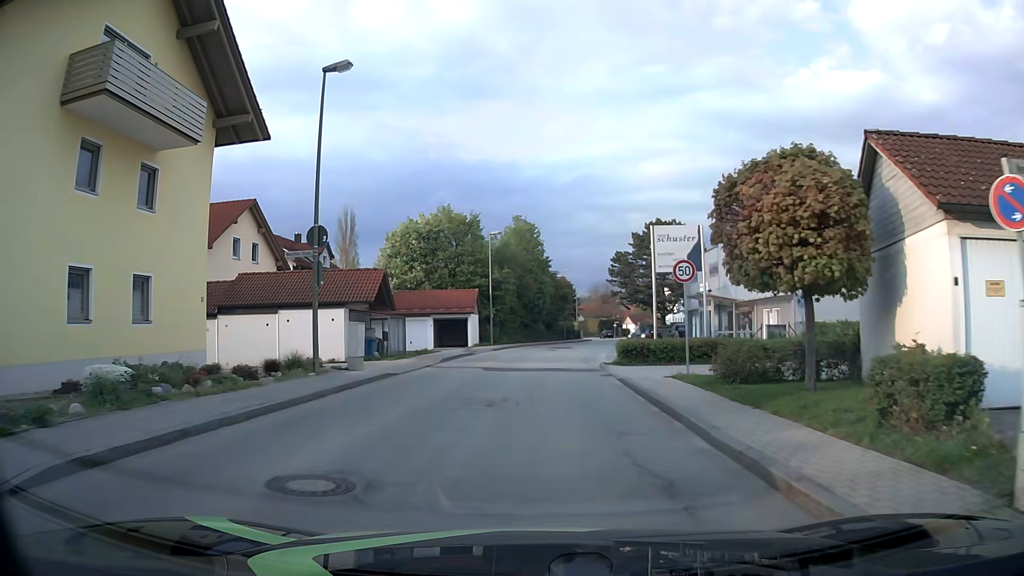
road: unclassified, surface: asphalt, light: Day
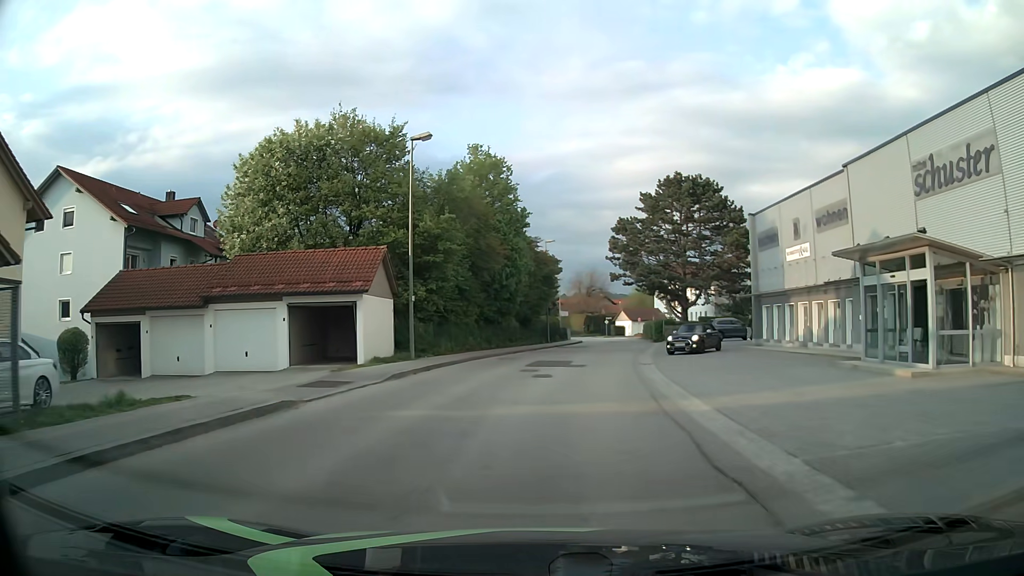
(+0.7, +24.7) m; +3°
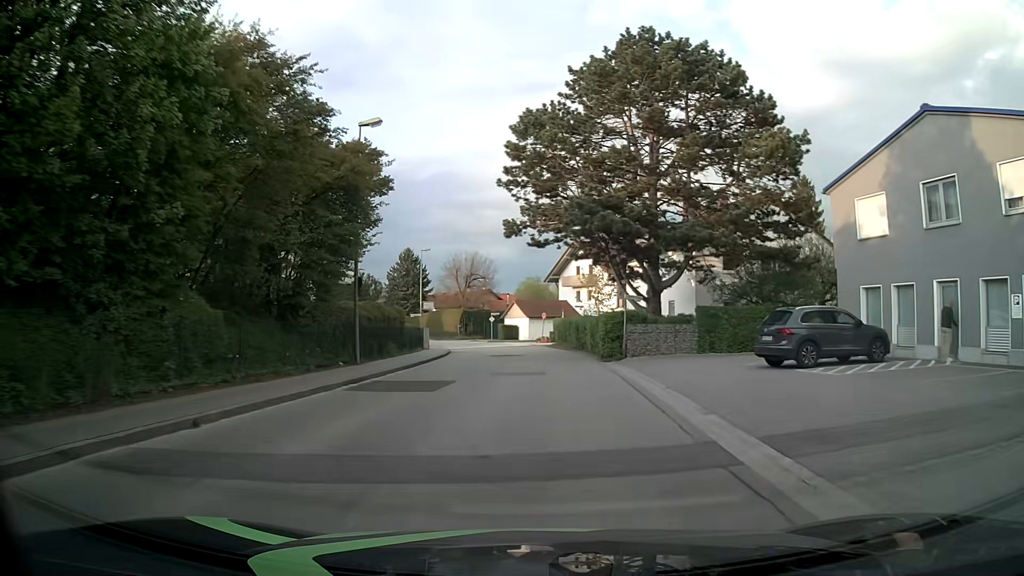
(+2.9, +31.6) m; +10°
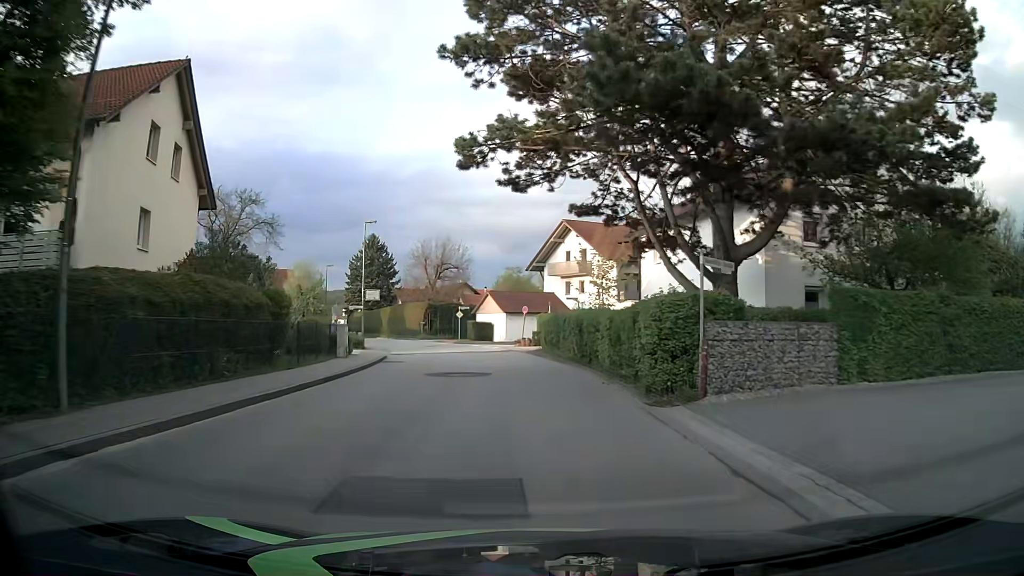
(+0.3, +14.2) m; +2°
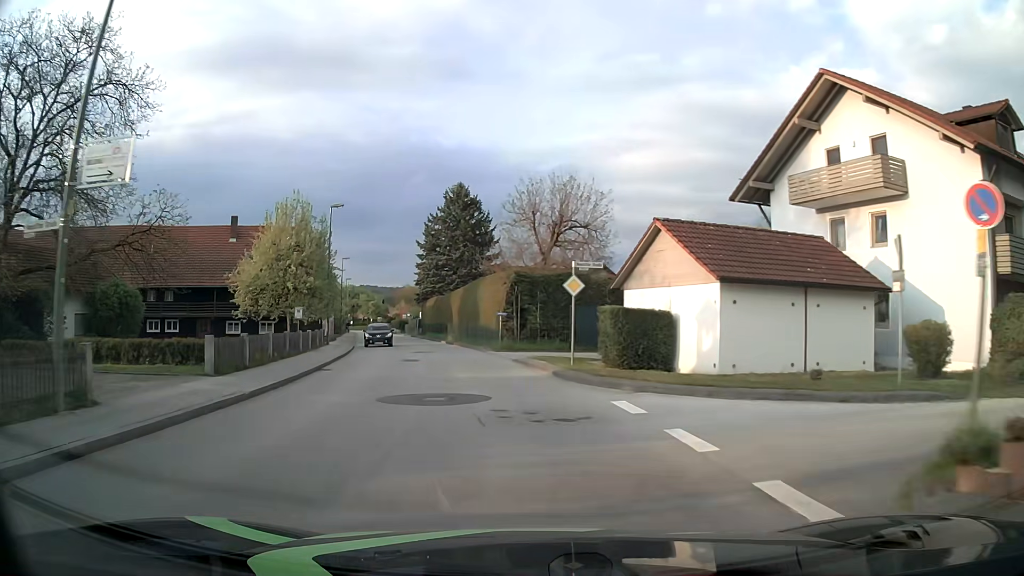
(-3.0, +36.6) m; -11°
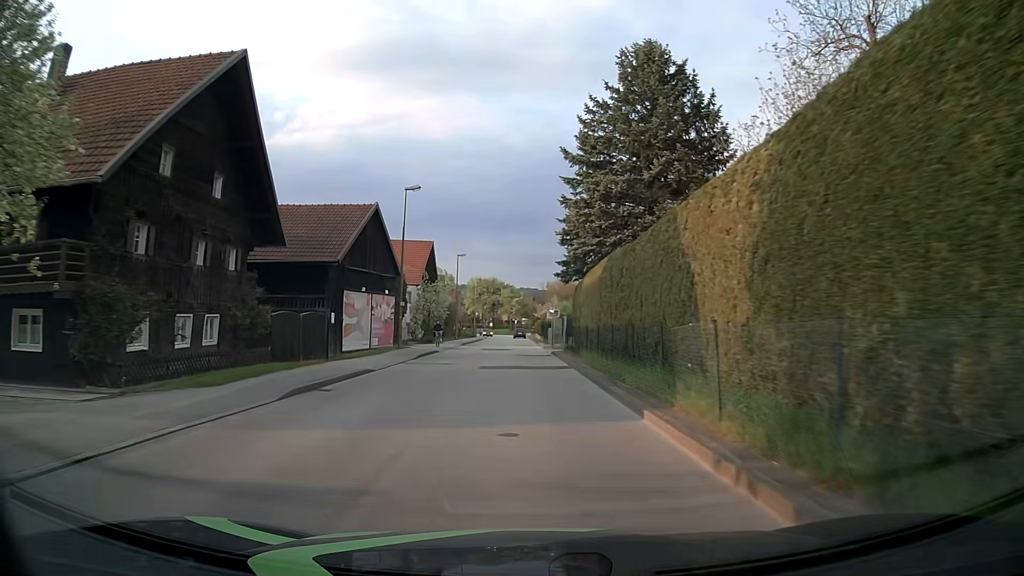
(-5.7, +37.1) m; -14°
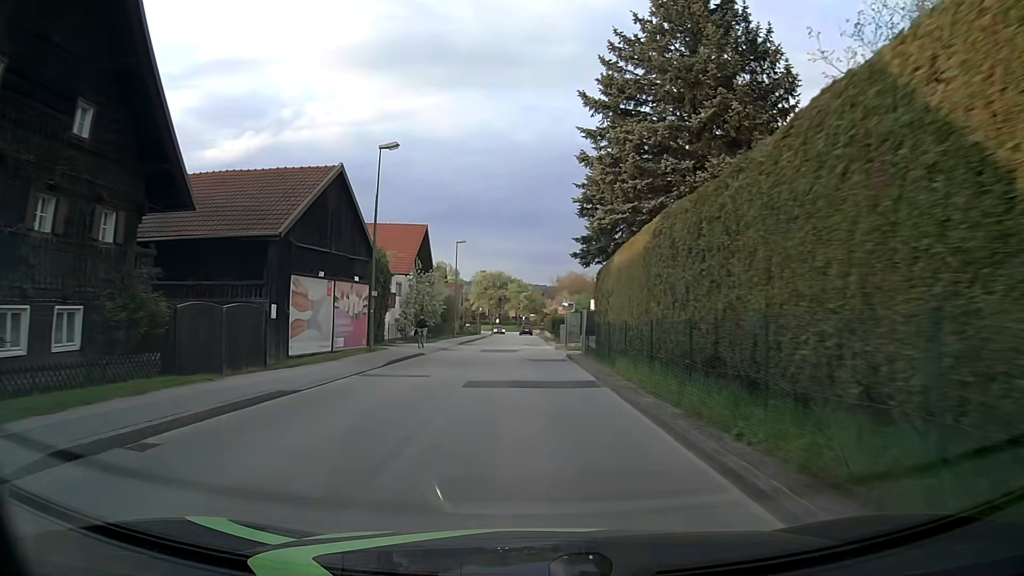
(0.0, +7.6) m; -1°
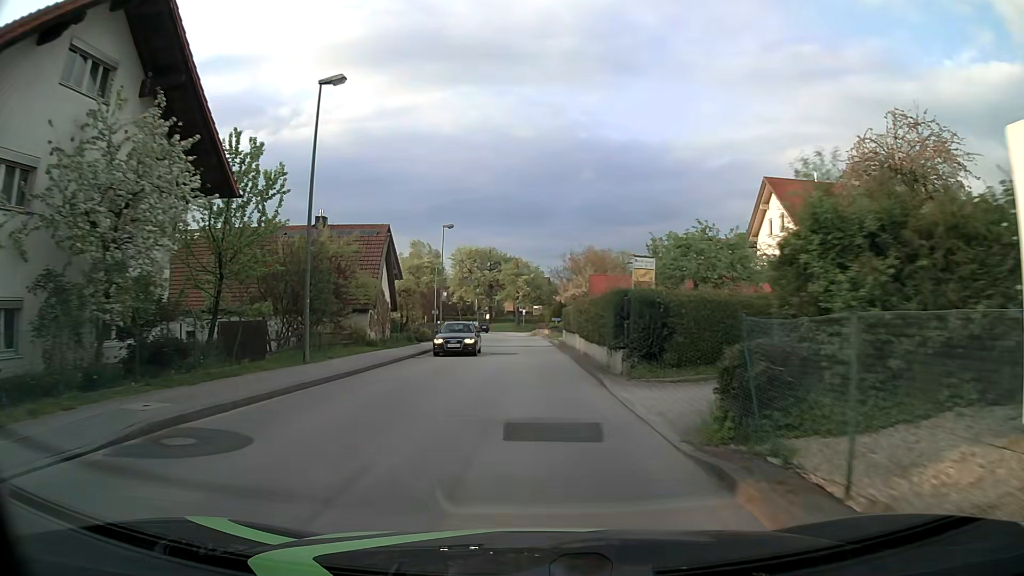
(-0.4, +38.3) m; -1°
(0, +10) (0, +20) (0, +30) (0, +40) (0, +50) (0, +60) (-1, +70) (-3, +80) (-7, +89) (-13, +97) m
